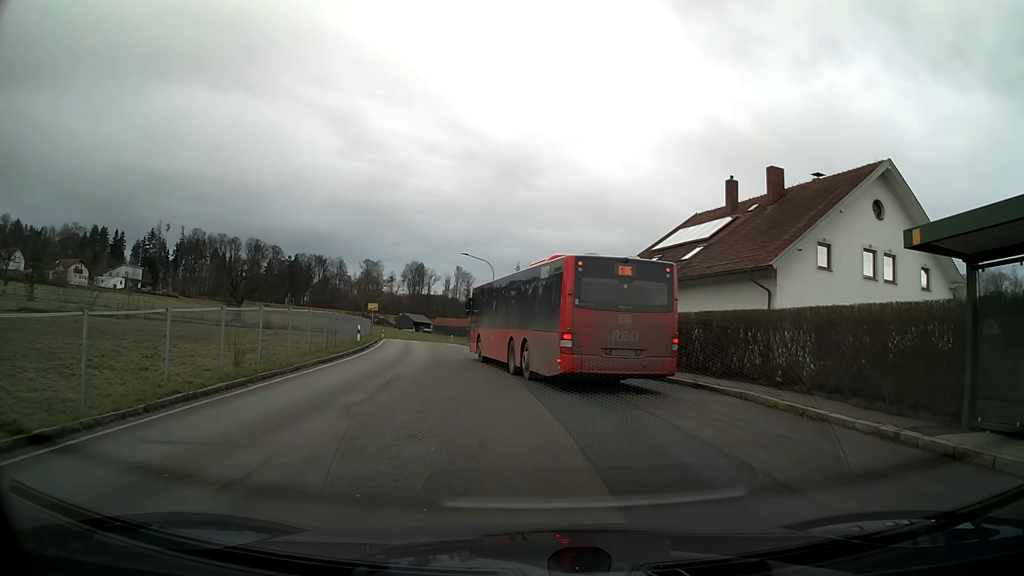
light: Day
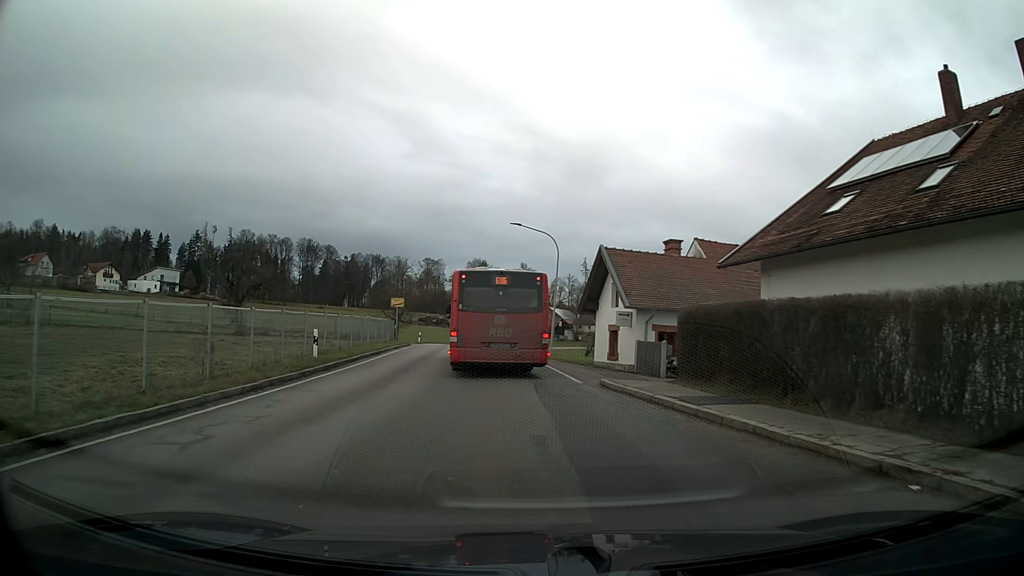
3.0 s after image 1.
(-0.8, +16.8) m; -6°
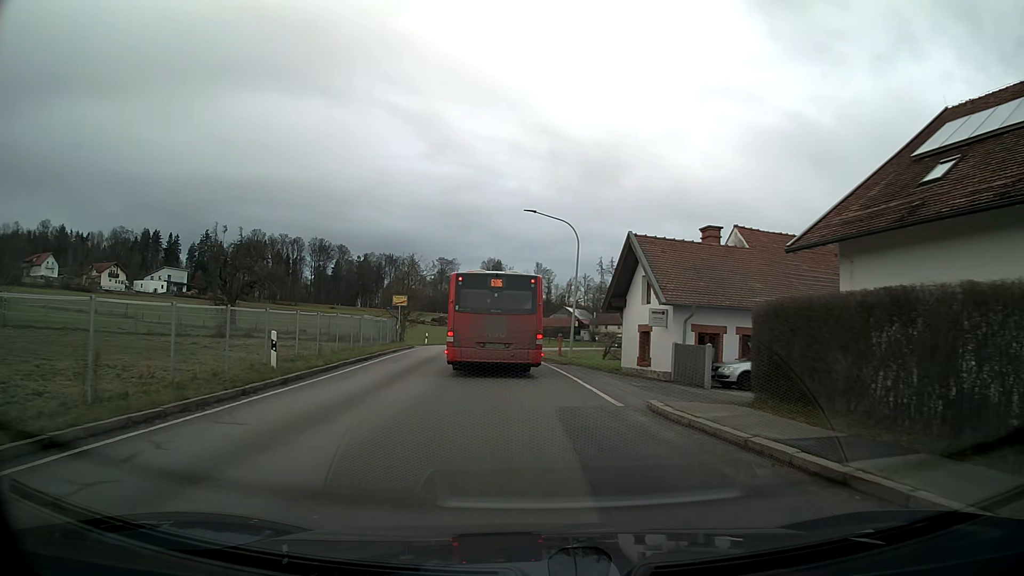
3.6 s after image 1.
(-0.1, +4.7) m; -1°
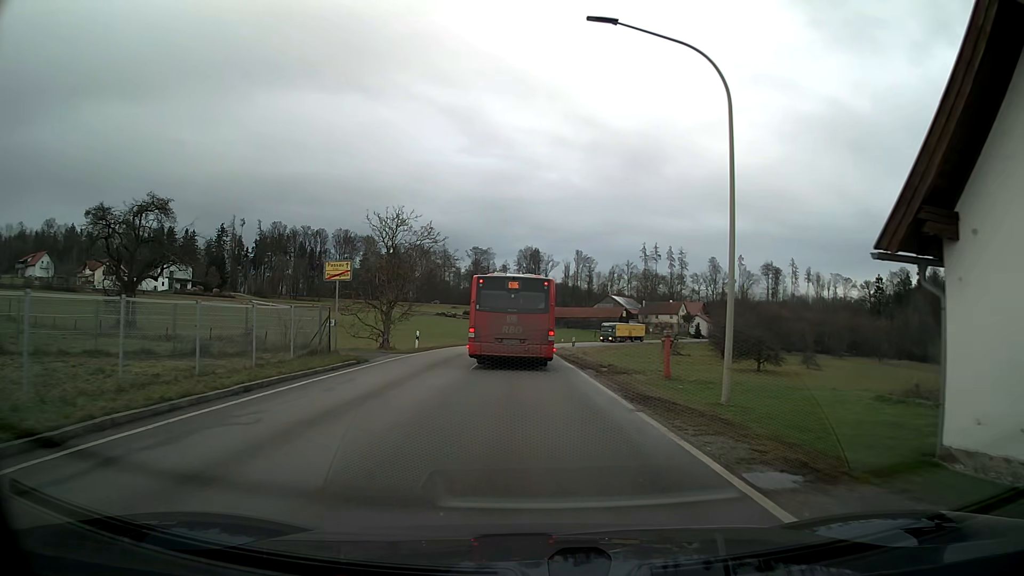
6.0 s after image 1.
(-0.7, +21.9) m; -3°
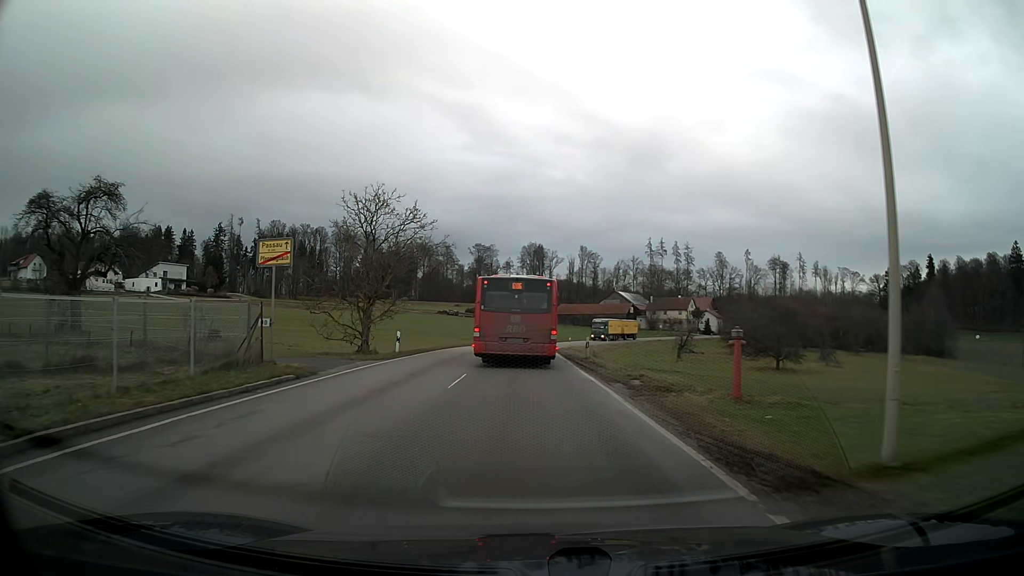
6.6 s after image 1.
(0.0, +6.0) m; 0°
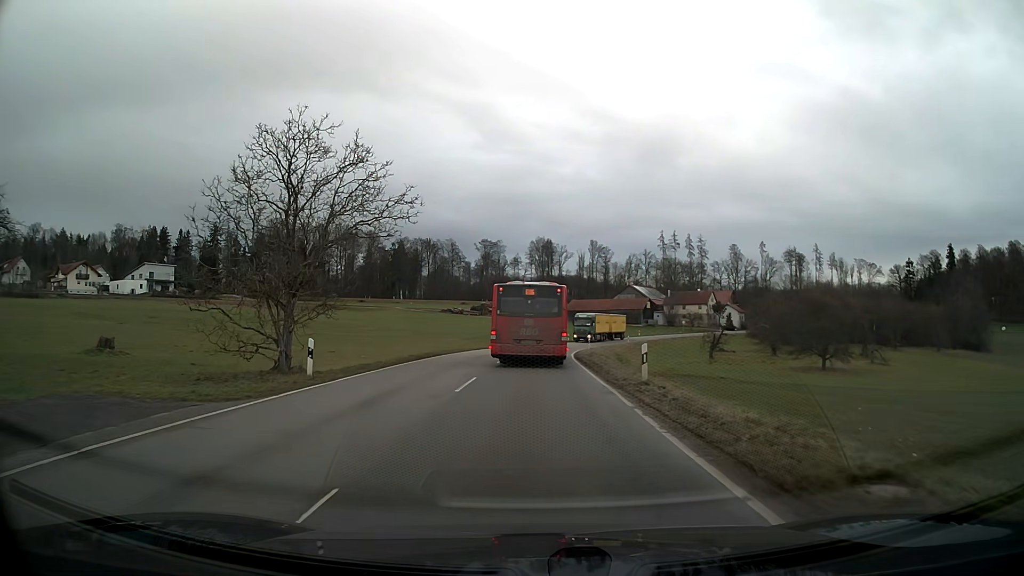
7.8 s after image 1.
(-0.1, +12.4) m; -1°
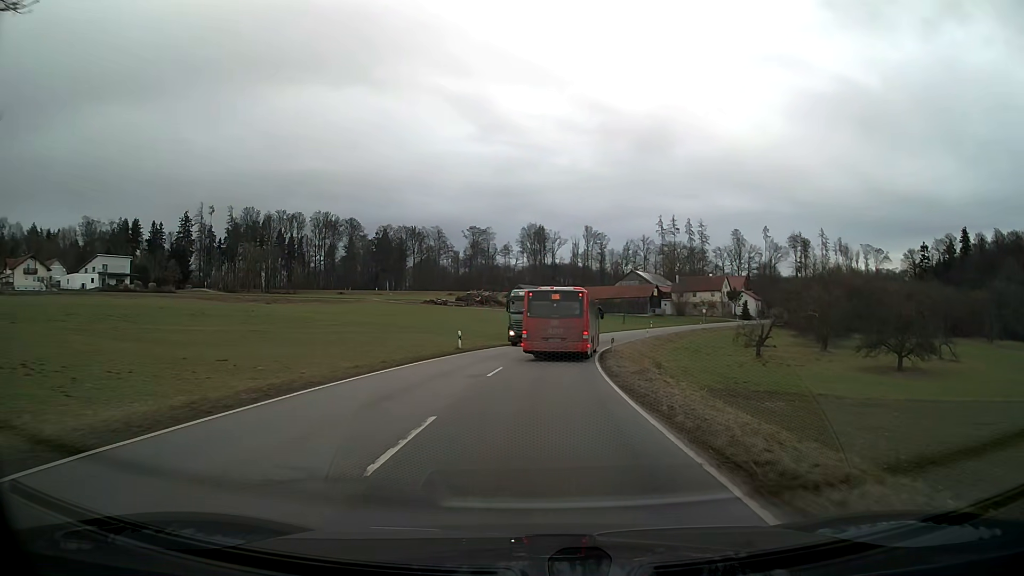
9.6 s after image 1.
(+0.1, +19.8) m; +1°
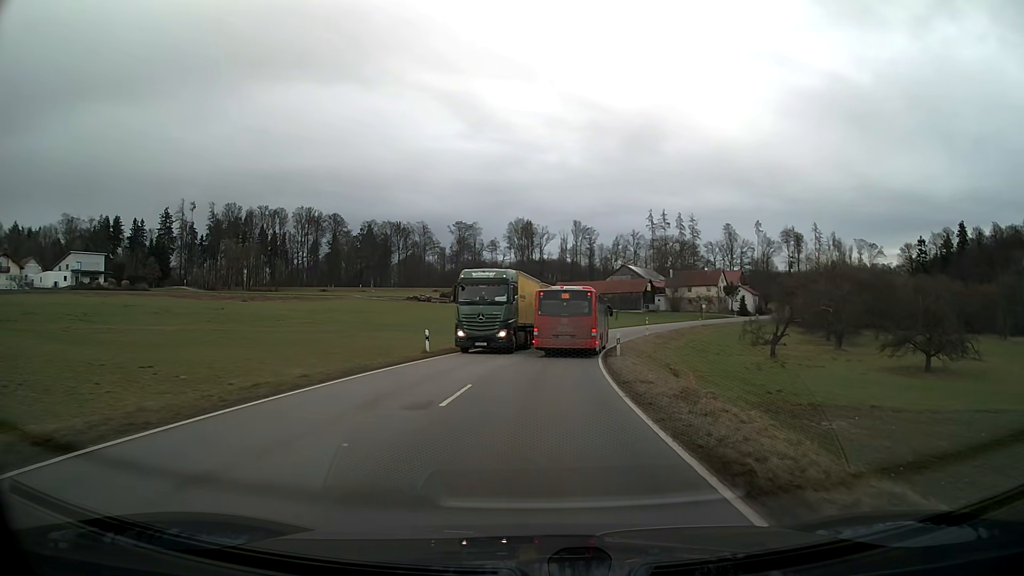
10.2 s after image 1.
(+0.1, +7.0) m; +1°
